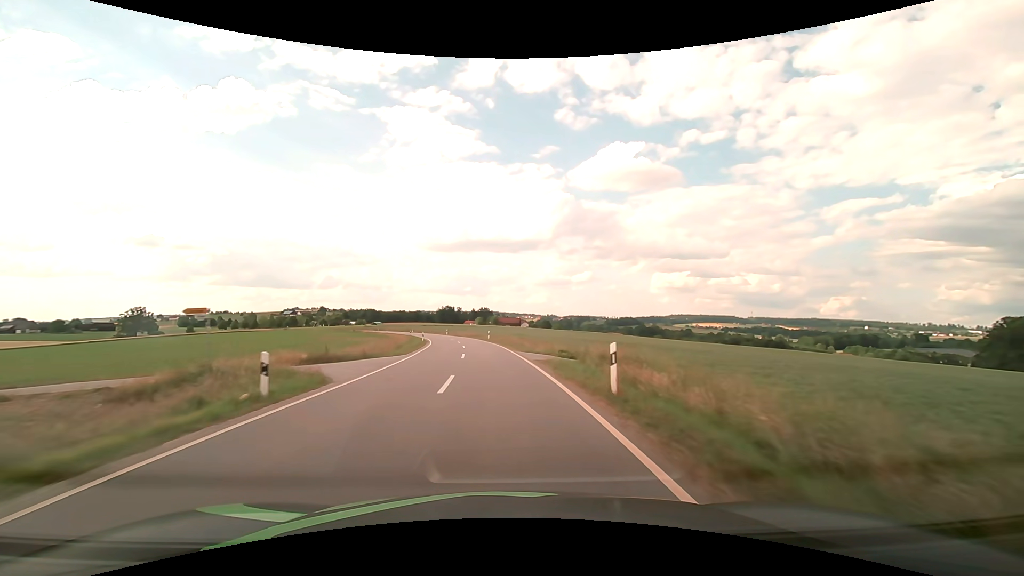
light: Day
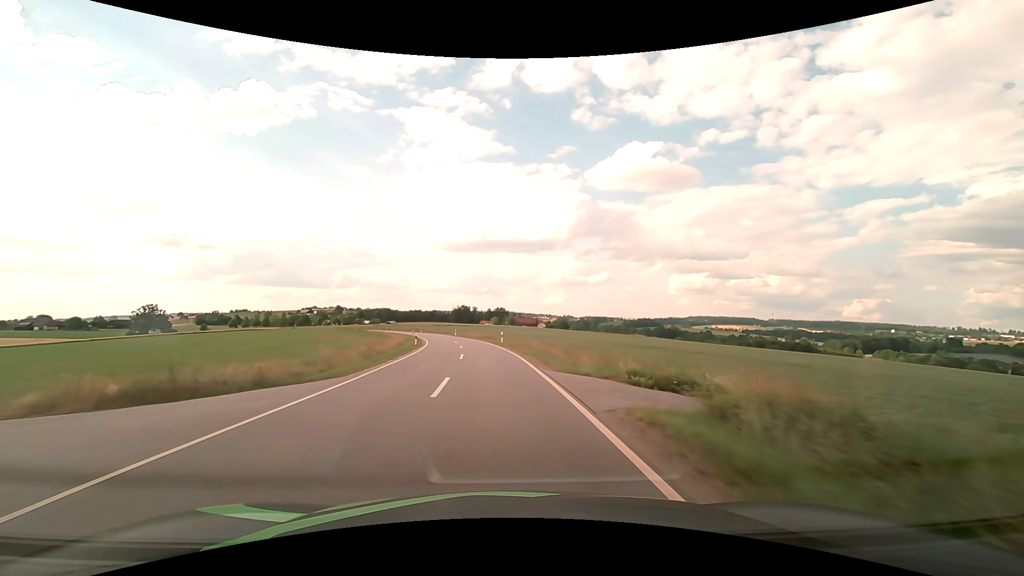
(-0.2, +12.6) m; -2°
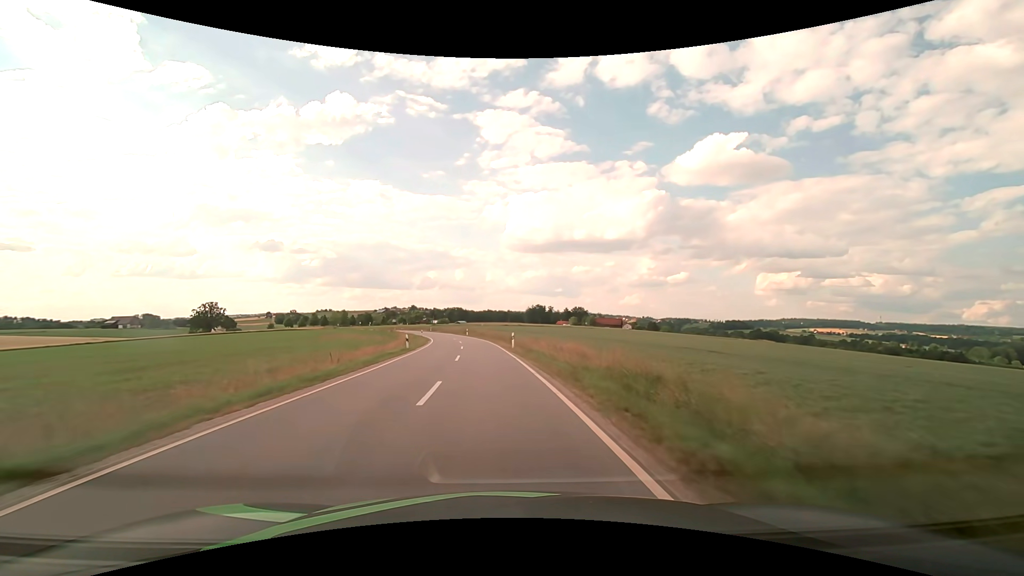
(-3.7, +49.6) m; -8°
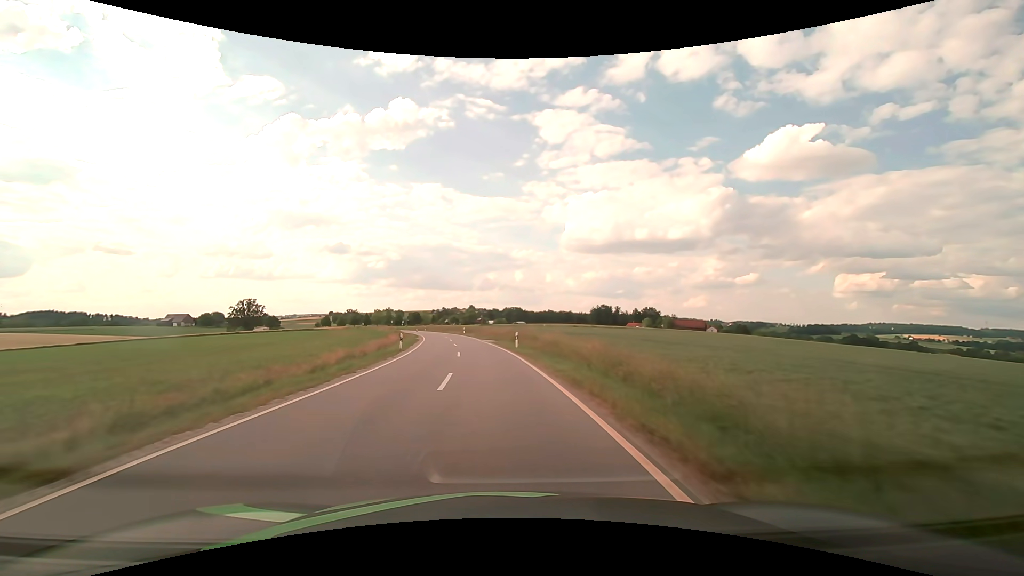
(-3.0, +46.5) m; -7°
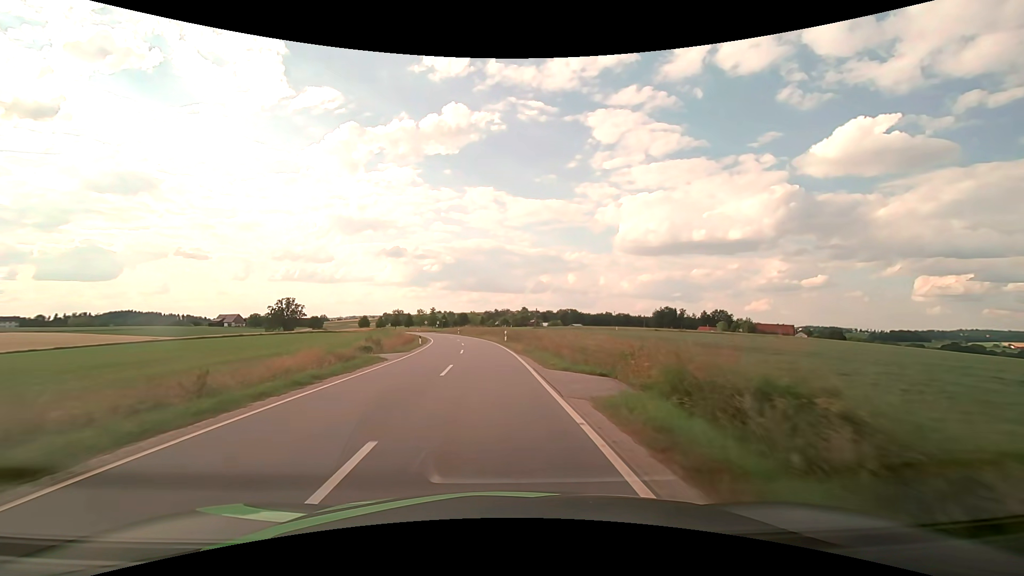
(-1.7, +33.0) m; -6°
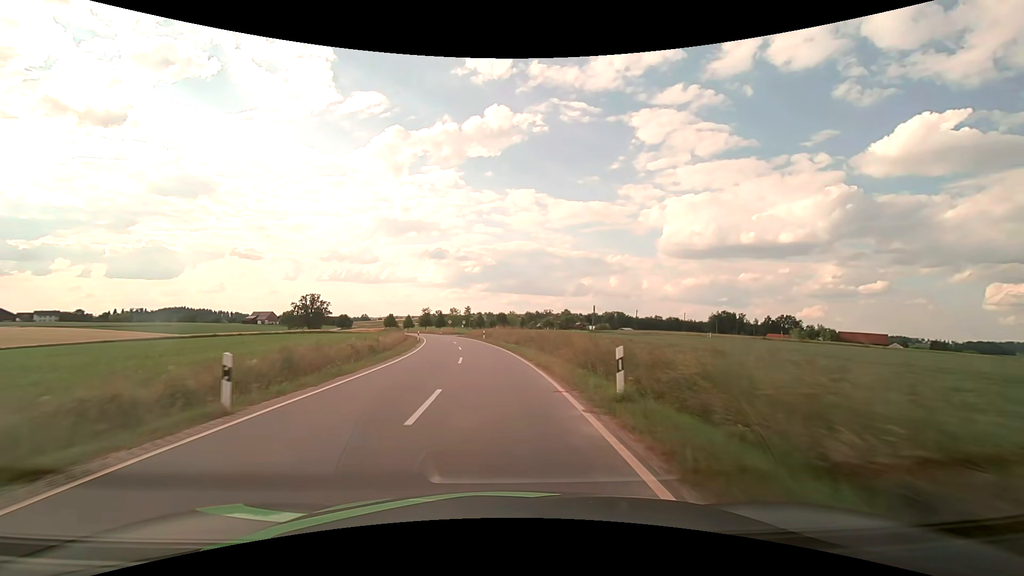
(-1.4, +31.4) m; -5°
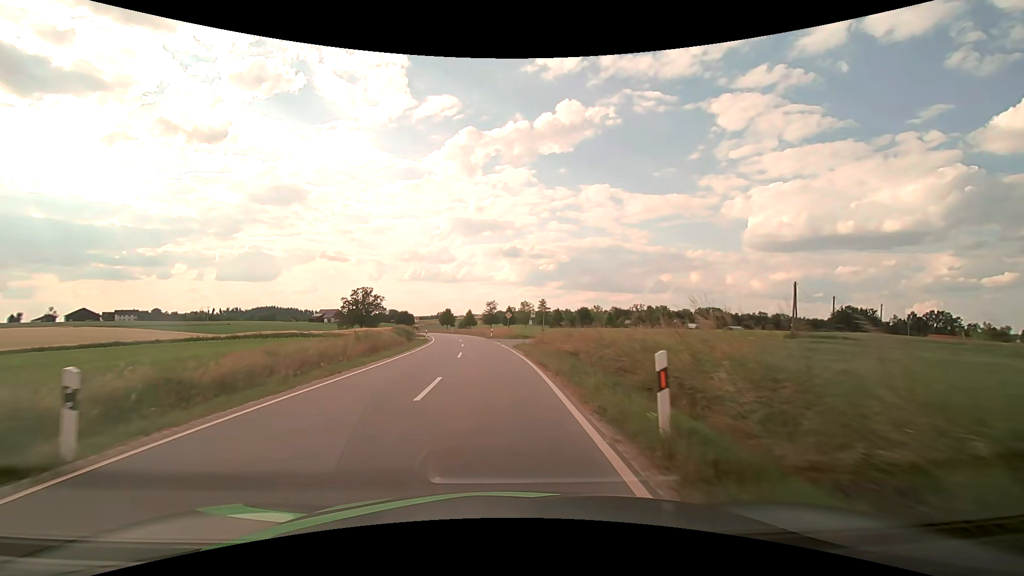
(-3.0, +46.3) m; -9°
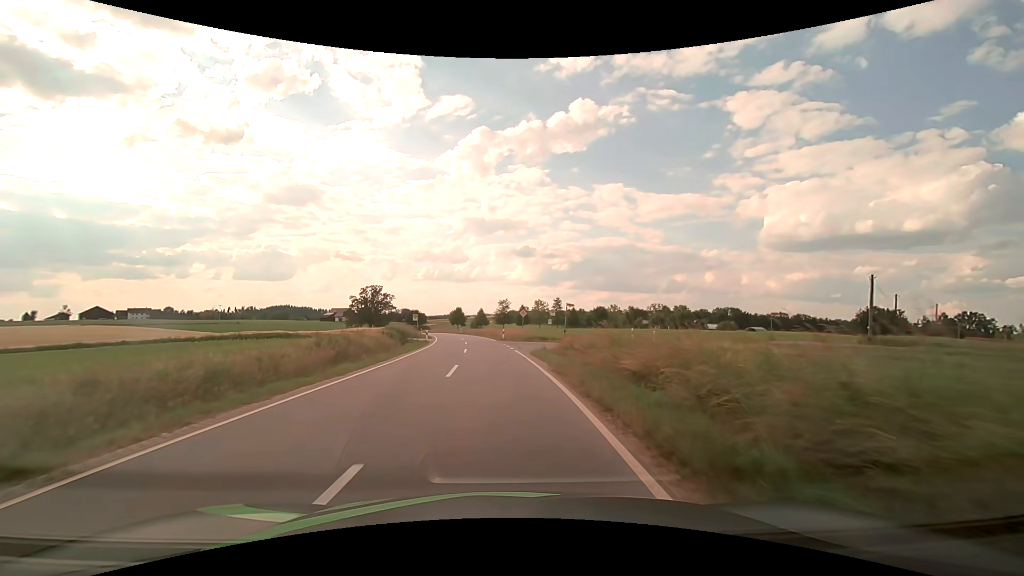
(-0.1, +7.9) m; -2°
(0, +10) (0, +20) (+1, +30) (+8, +36) (+18, +37) (+27, +34) (+36, +30) (+45, +25) (+54, +20) (+62, +14) m
